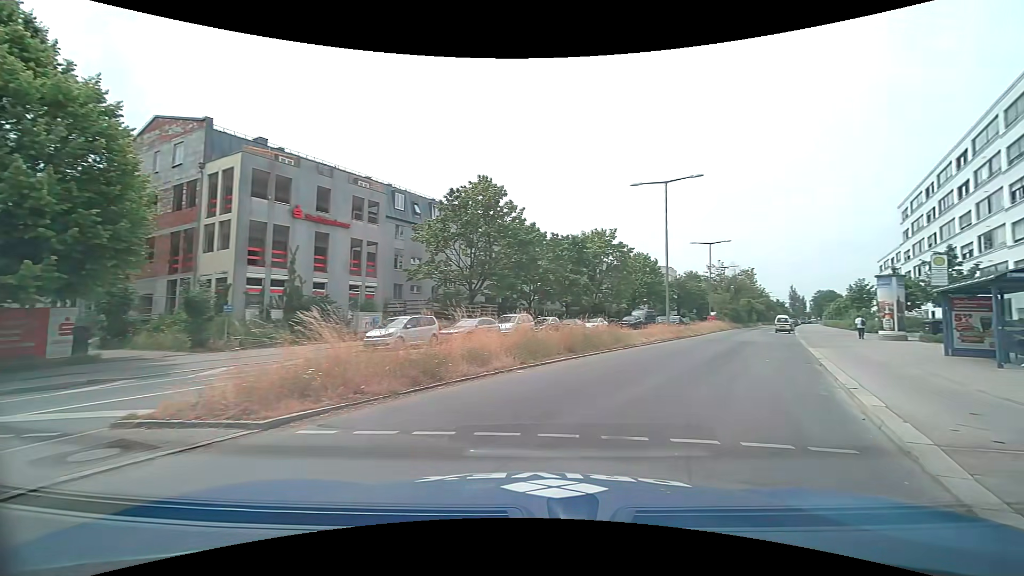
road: secondary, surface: asphalt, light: Day
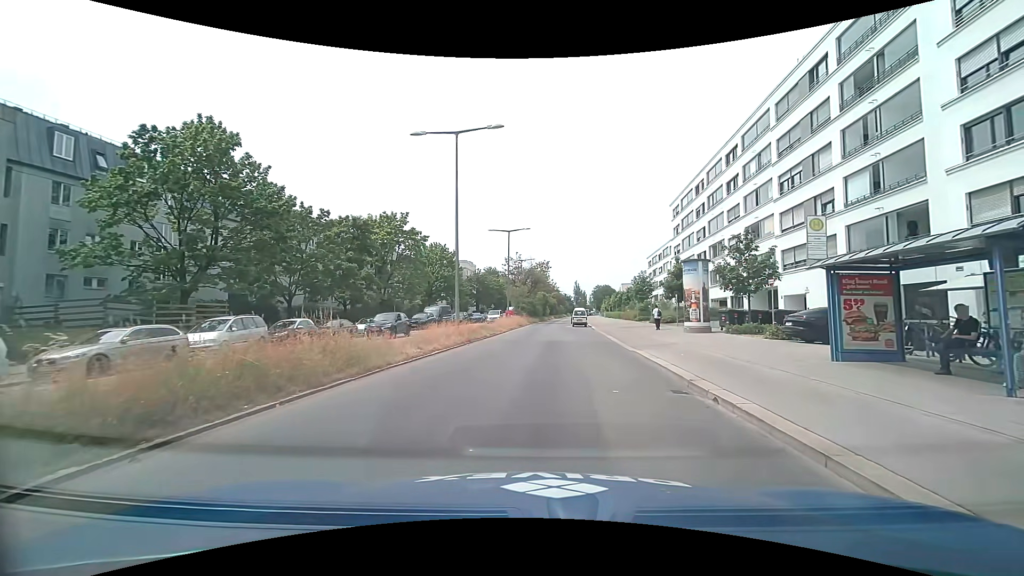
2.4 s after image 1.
(+2.6, +9.7) m; +23°
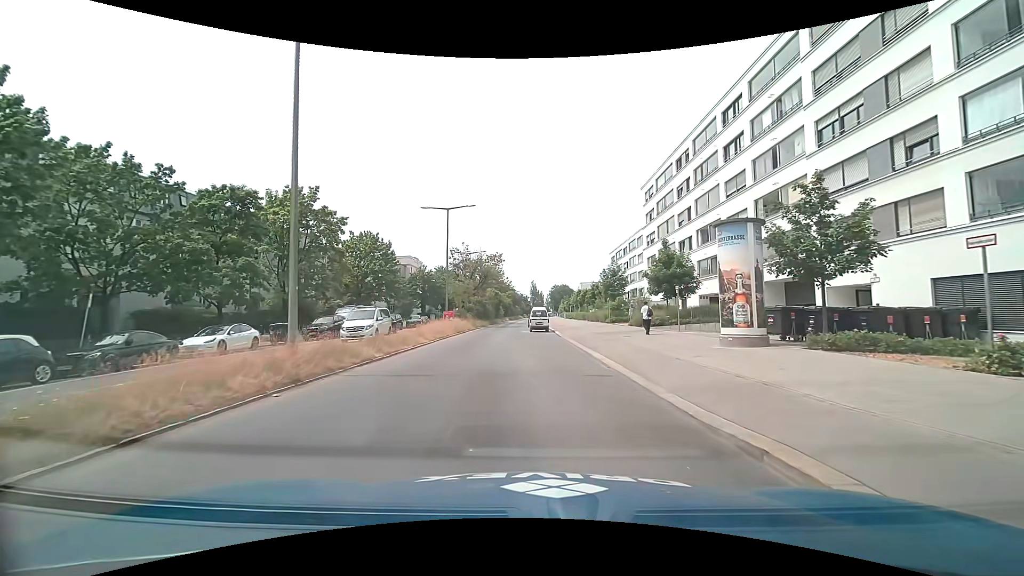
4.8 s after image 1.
(+0.7, +12.7) m; +4°
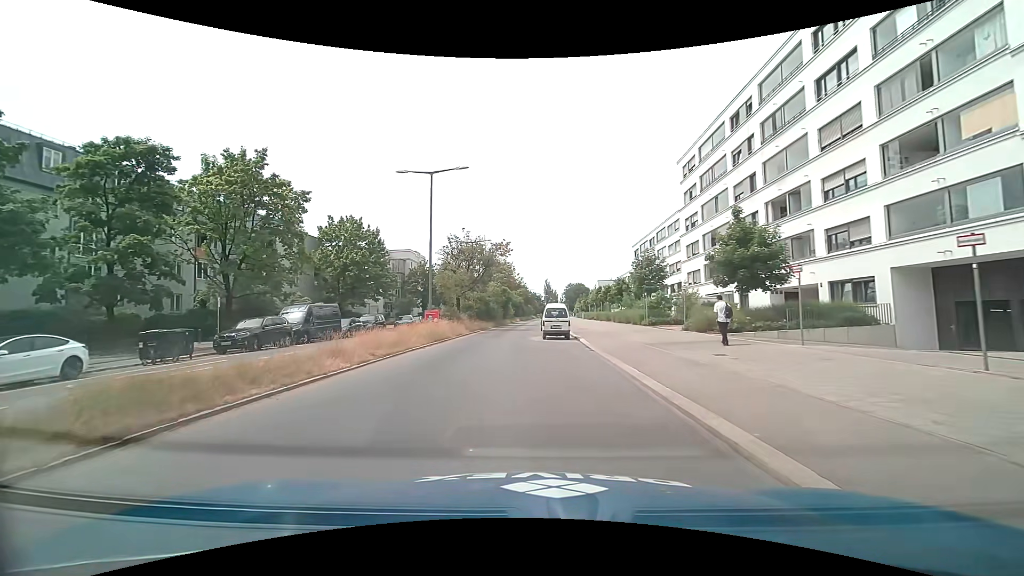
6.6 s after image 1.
(+0.1, +11.4) m; -2°
(-1, +10) (-2, +20) (-2, +30) (-2, +40) (-1, +50) (-1, +60) (-1, +70) (0, +80) (0, +90) (+1, +100) m
